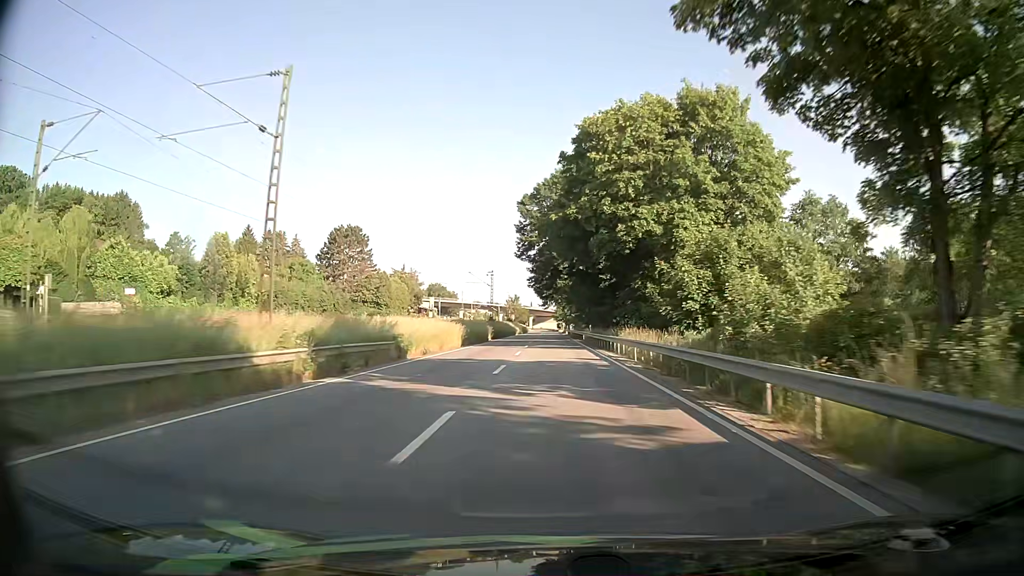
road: primary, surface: asphalt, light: Day
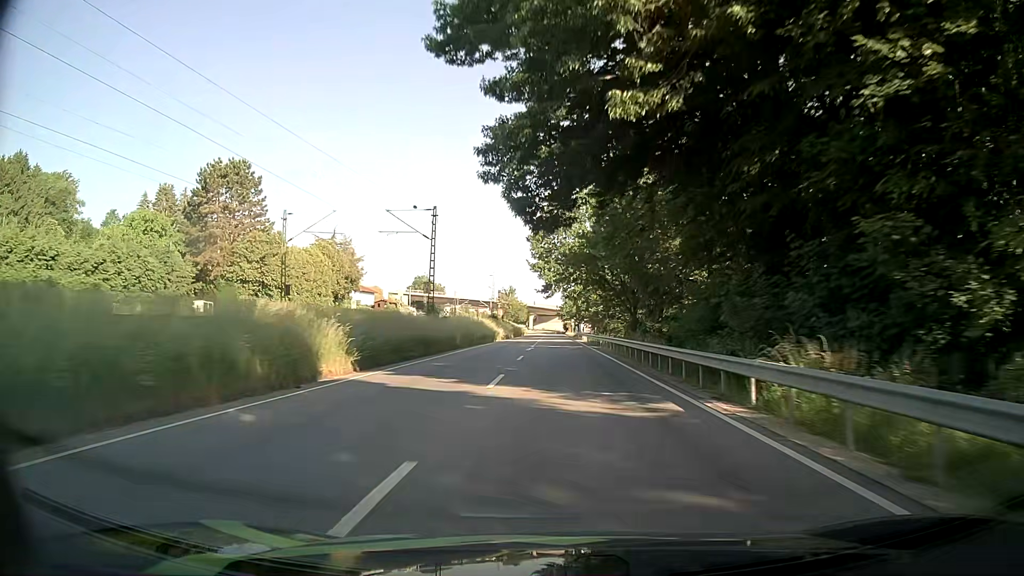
(0.0, +52.9) m; 0°
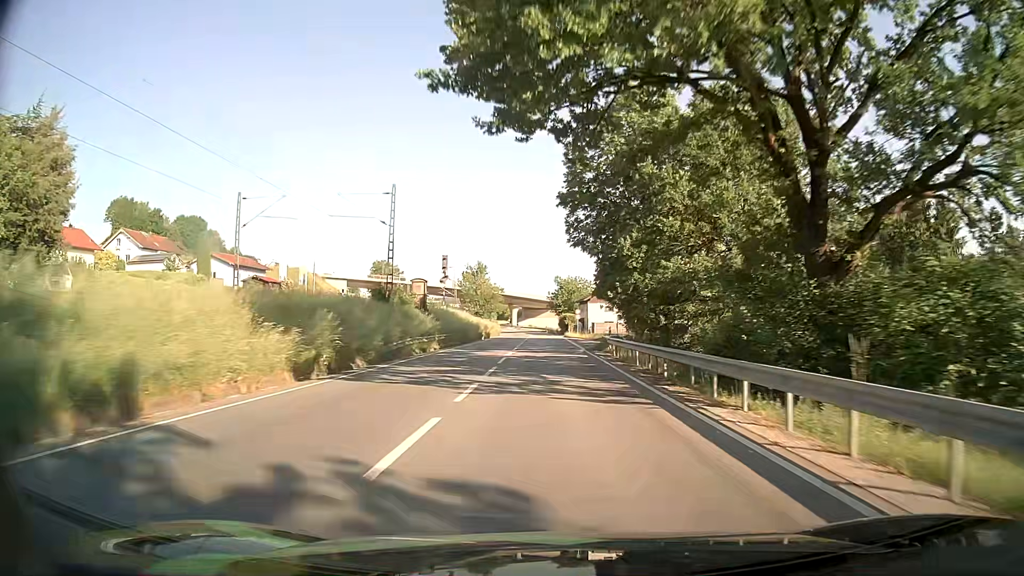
(+0.7, +64.8) m; +1°
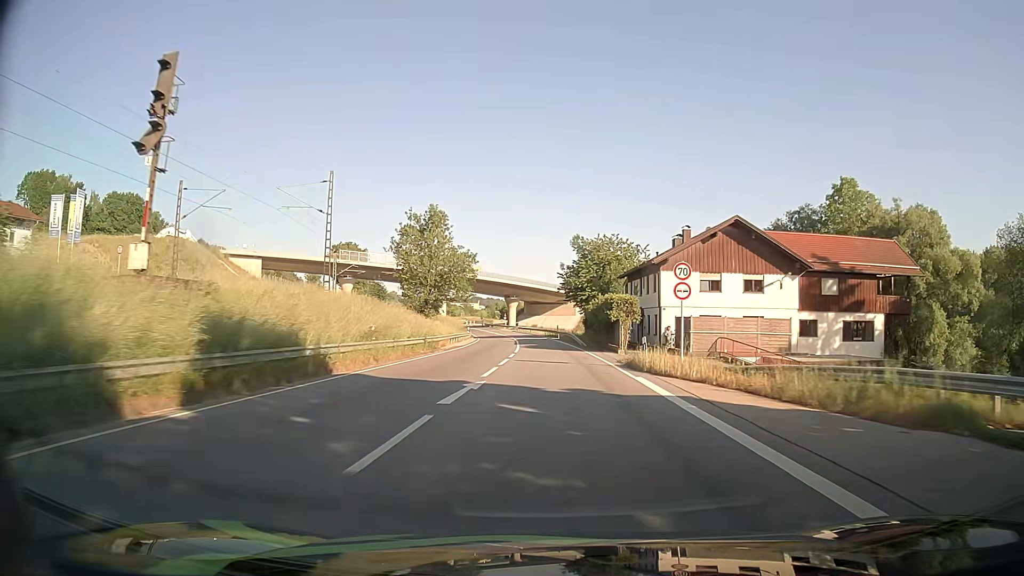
(-0.5, +61.1) m; -1°
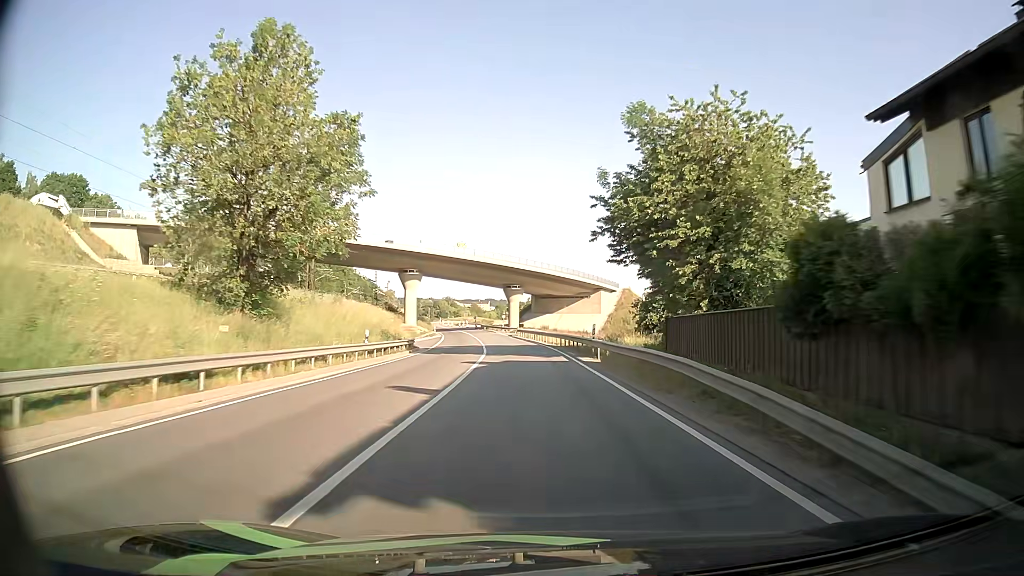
(-0.3, +45.1) m; -1°
(0, +10) (0, +20) (-1, +30) (-2, +40) (-3, +50) (-4, +60) (-5, +70) (-6, +80) (-8, +90) (-10, +99) m
